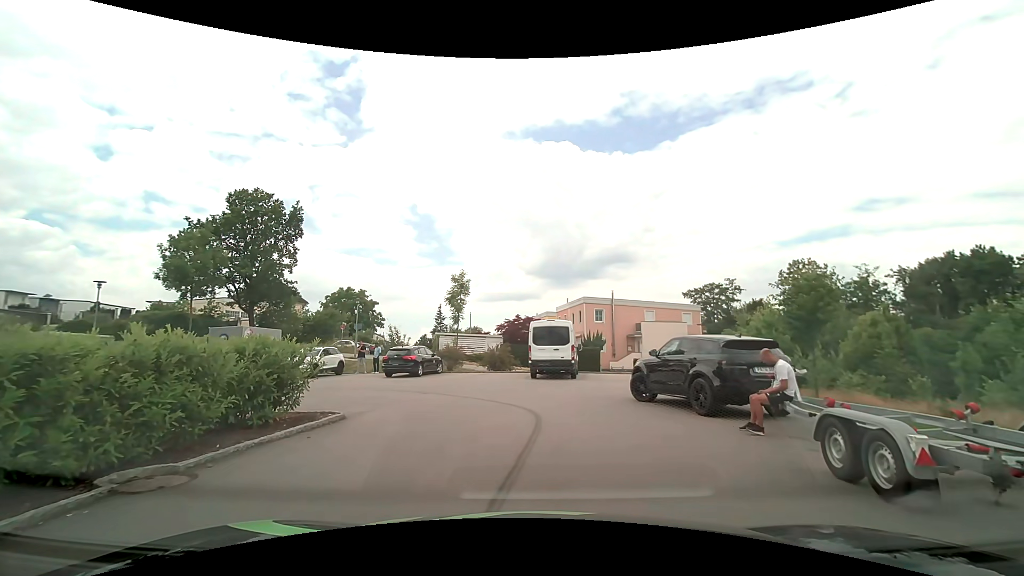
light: Day
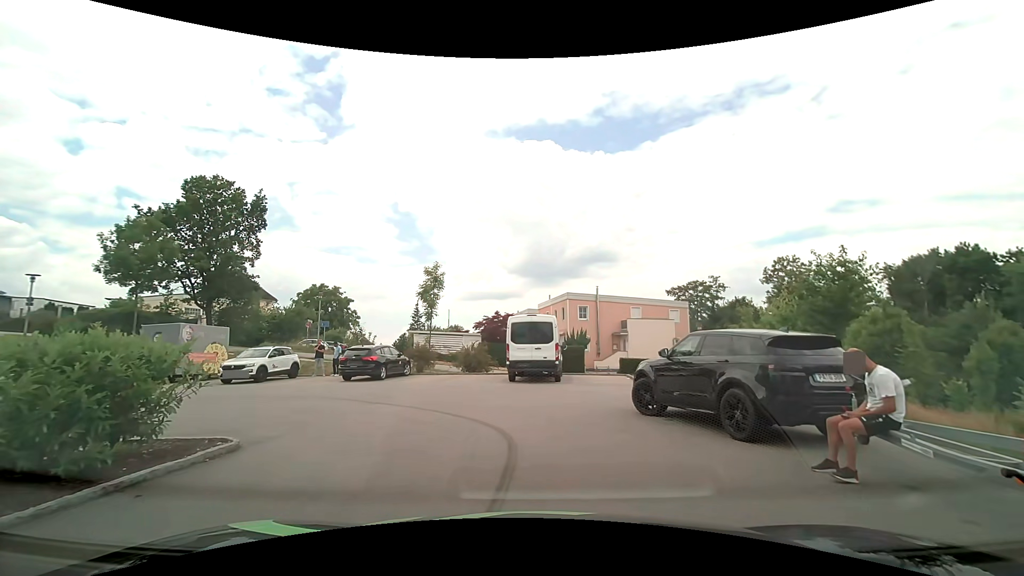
(+0.1, +2.9) m; +3°
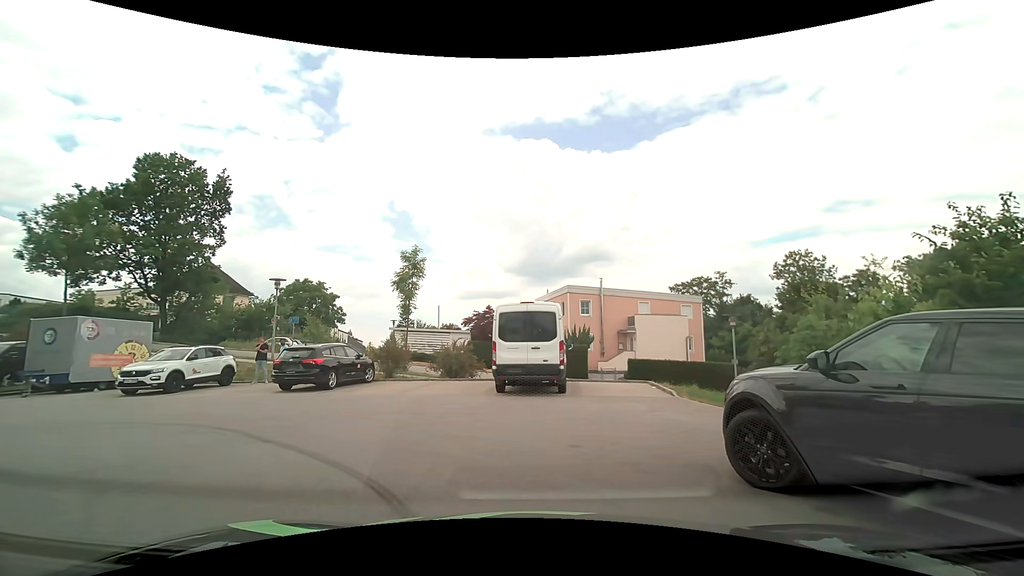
(-0.1, +4.9) m; -2°
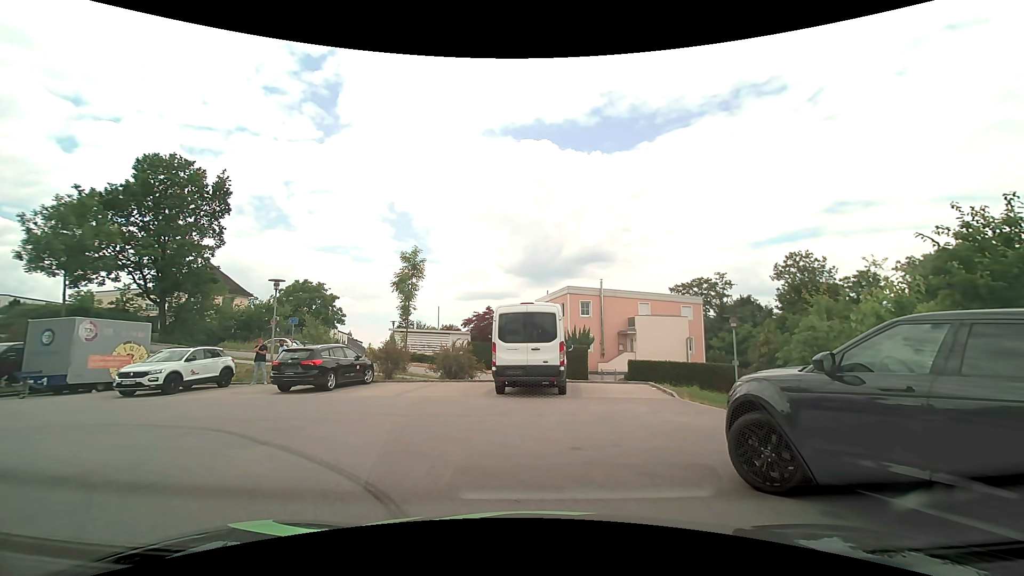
(0.0, +0.2) m; 0°
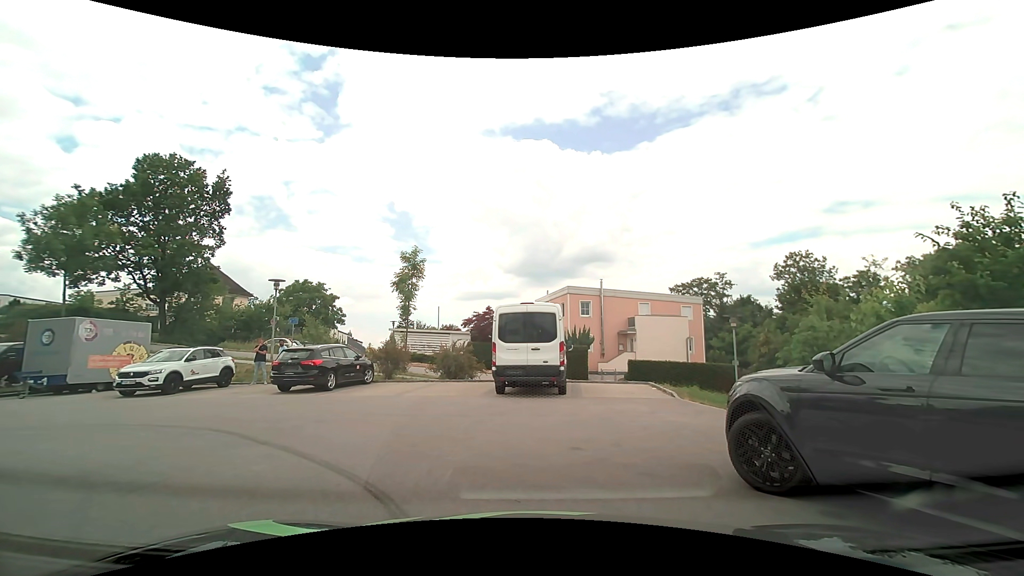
(0.0, 0.0) m; 0°
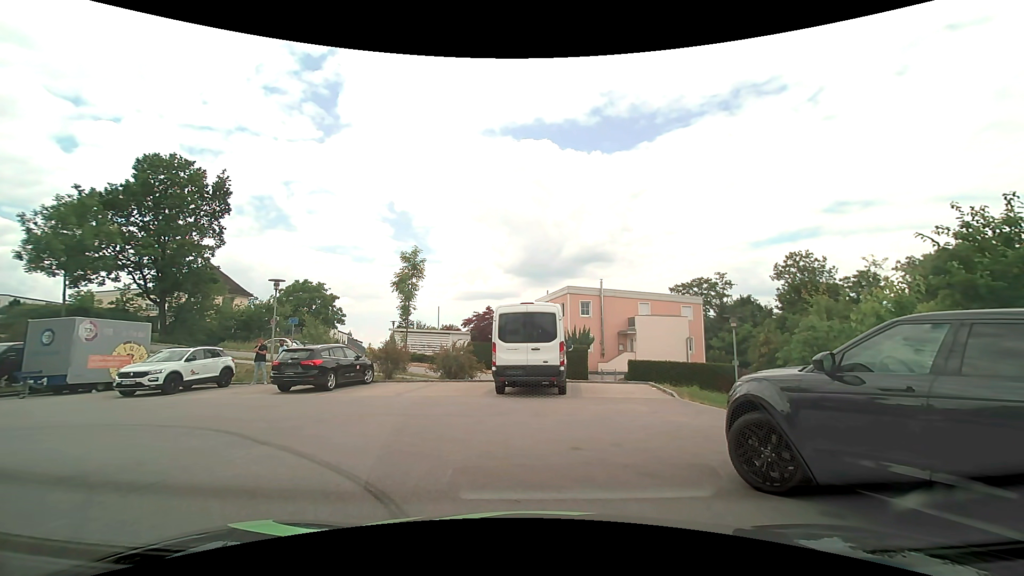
(0.0, 0.0) m; 0°
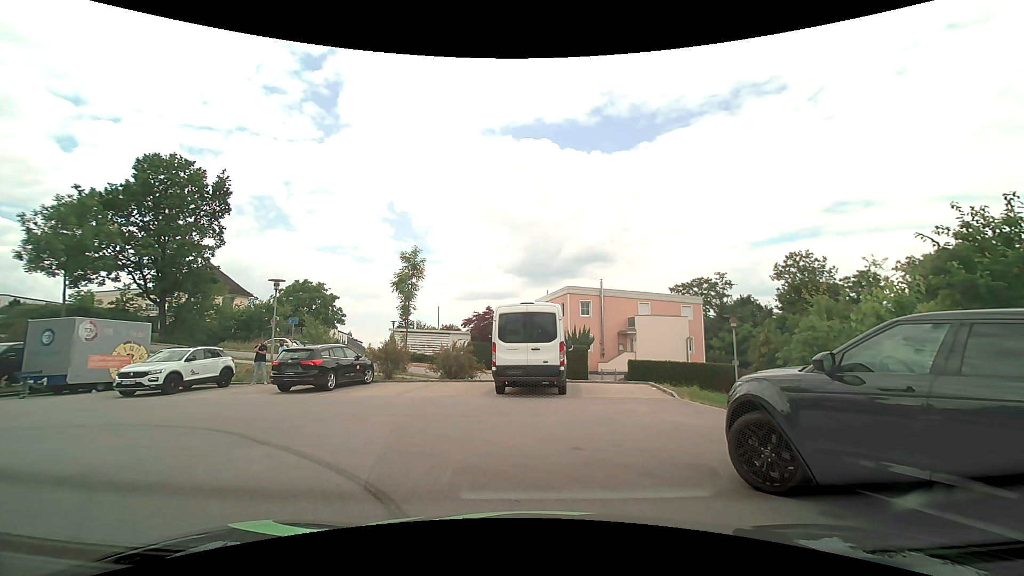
(0.0, 0.0) m; 0°
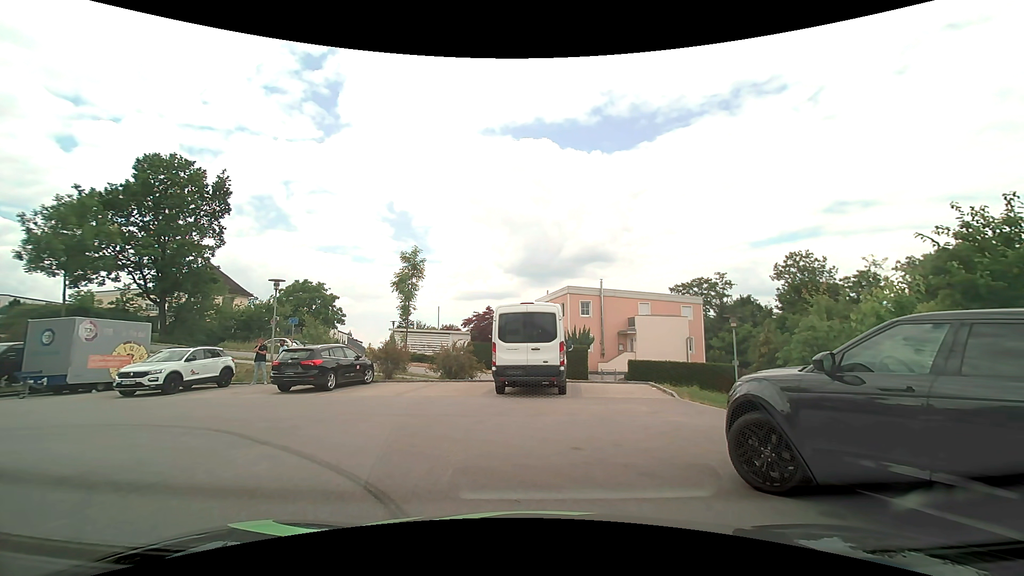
(0.0, 0.0) m; 0°
